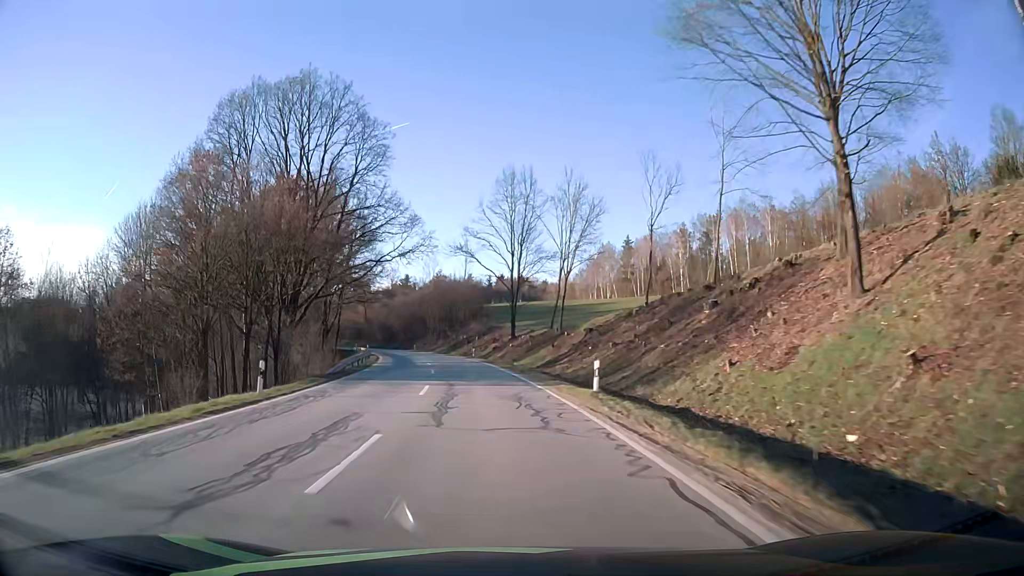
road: secondary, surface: asphalt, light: Day
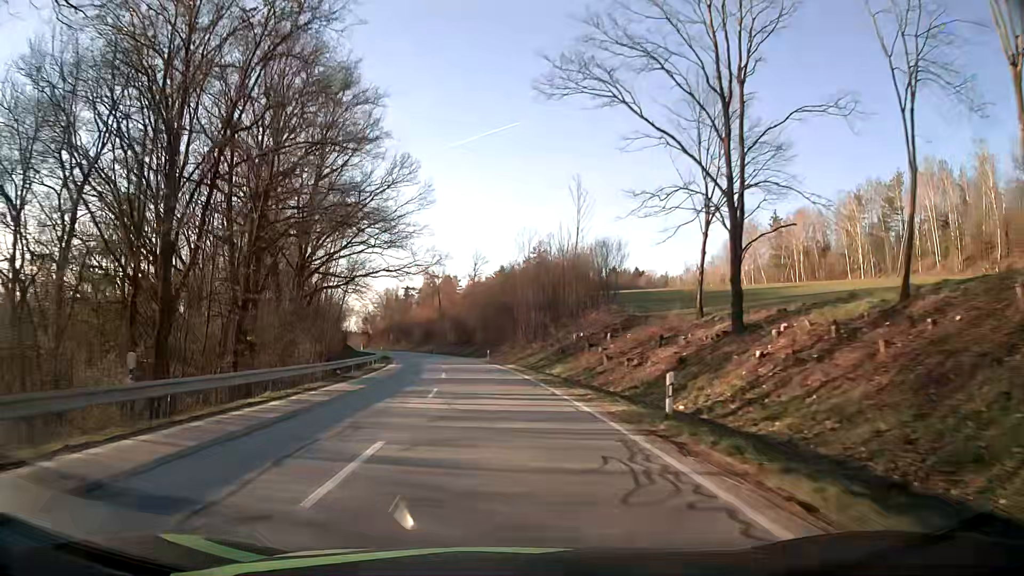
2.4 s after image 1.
(-3.8, +49.0) m; -9°
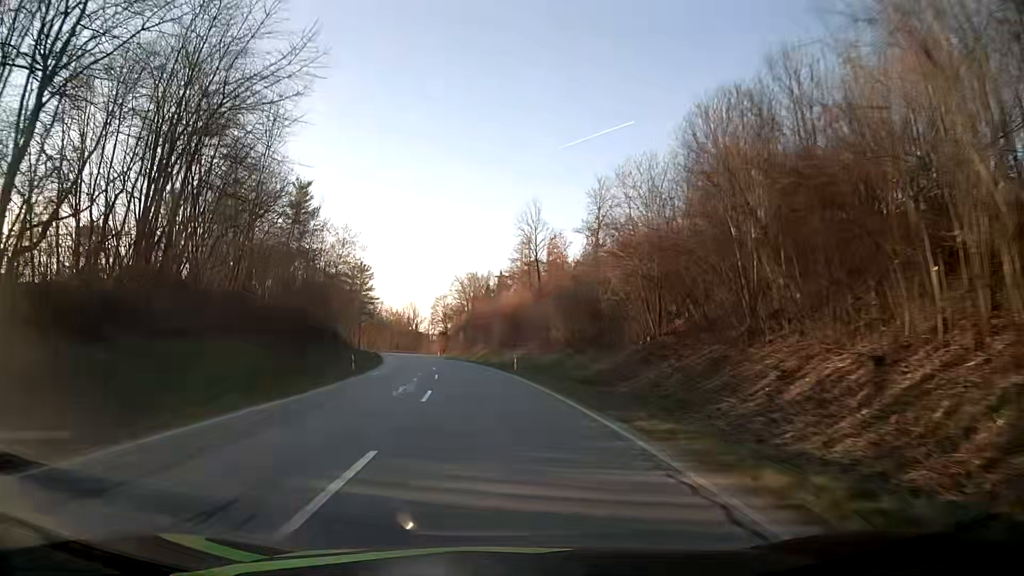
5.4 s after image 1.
(-4.8, +61.5) m; -9°
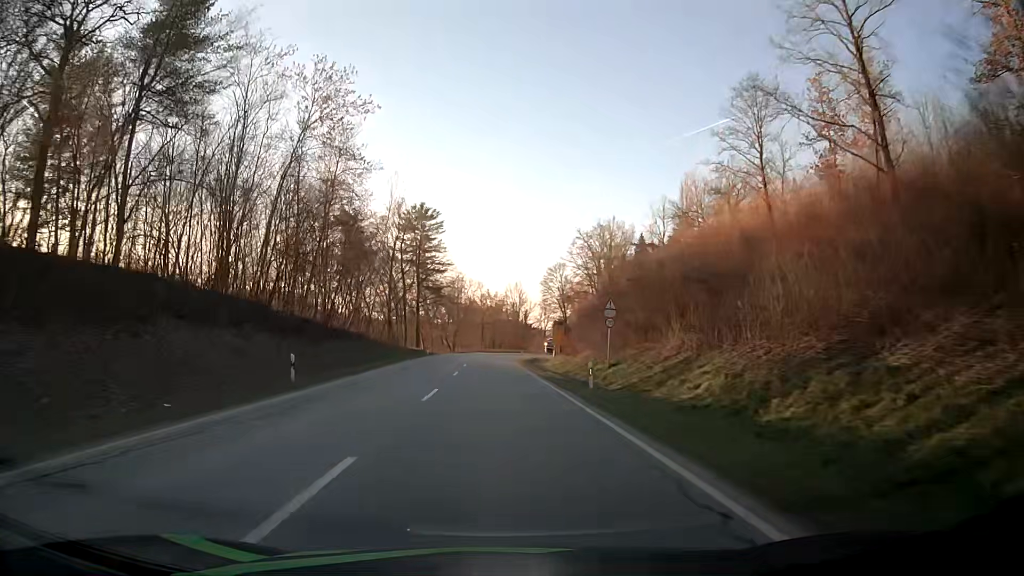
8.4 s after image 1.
(-5.6, +61.4) m; -10°
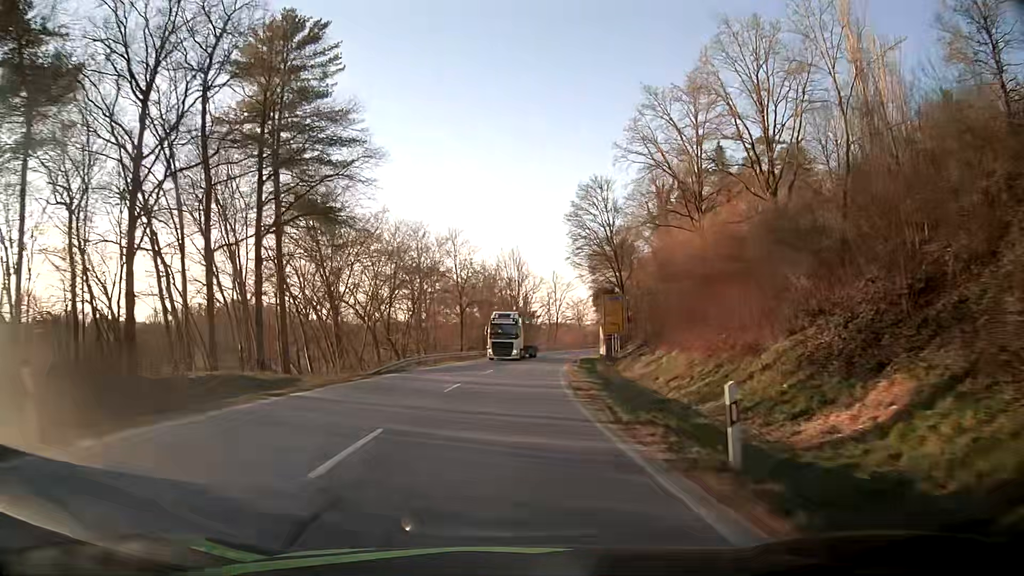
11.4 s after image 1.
(-1.0, +57.7) m; +1°
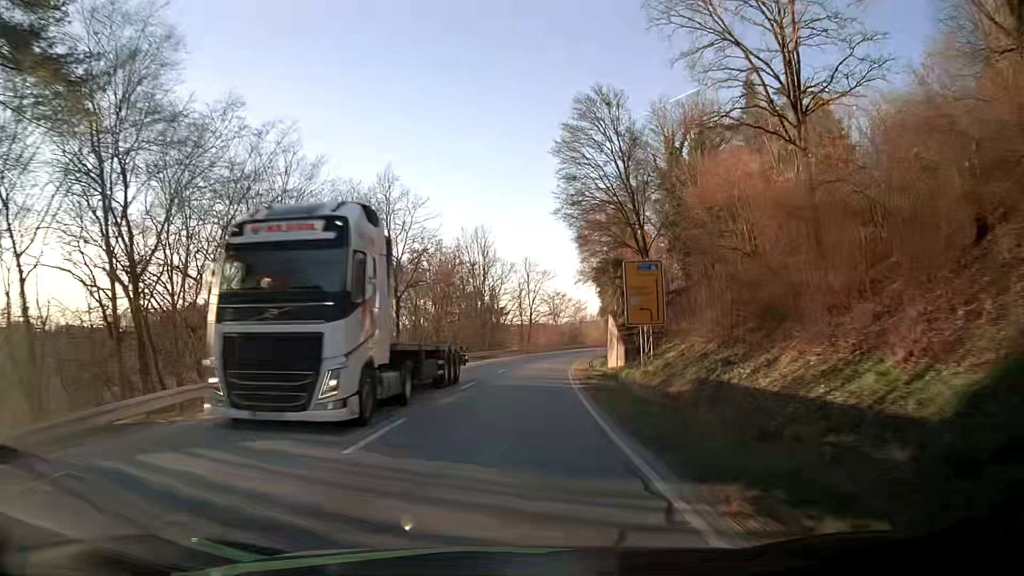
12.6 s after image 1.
(+0.5, +22.5) m; +2°
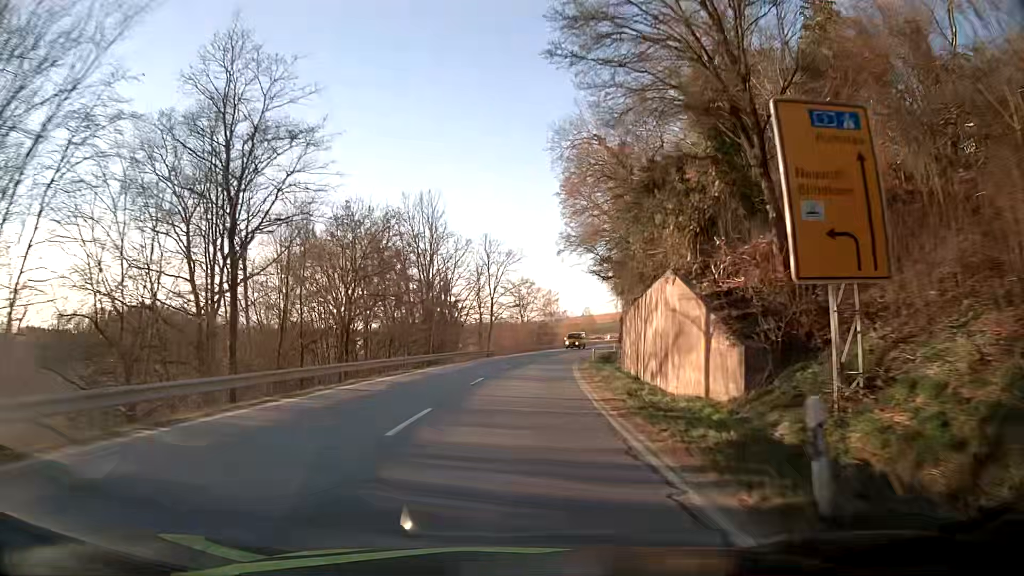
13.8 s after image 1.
(+0.7, +22.7) m; +3°
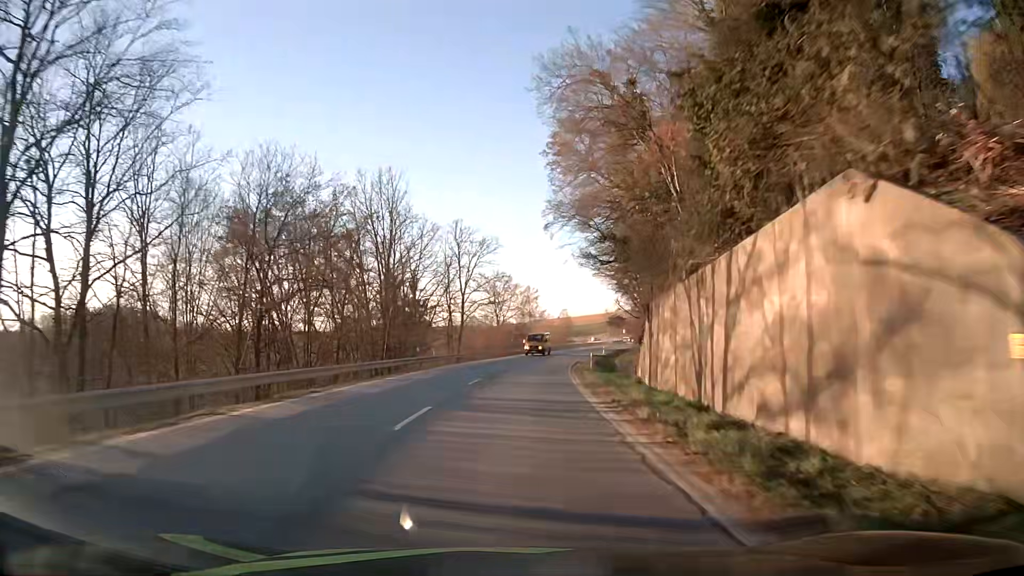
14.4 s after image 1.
(+0.3, +11.4) m; +2°
(0, +10) (+1, +20) (+1, +30) (+2, +40) (+4, +50) (+5, +60) (+7, +70) (+9, +79) (+11, +89) (+14, +99) m
